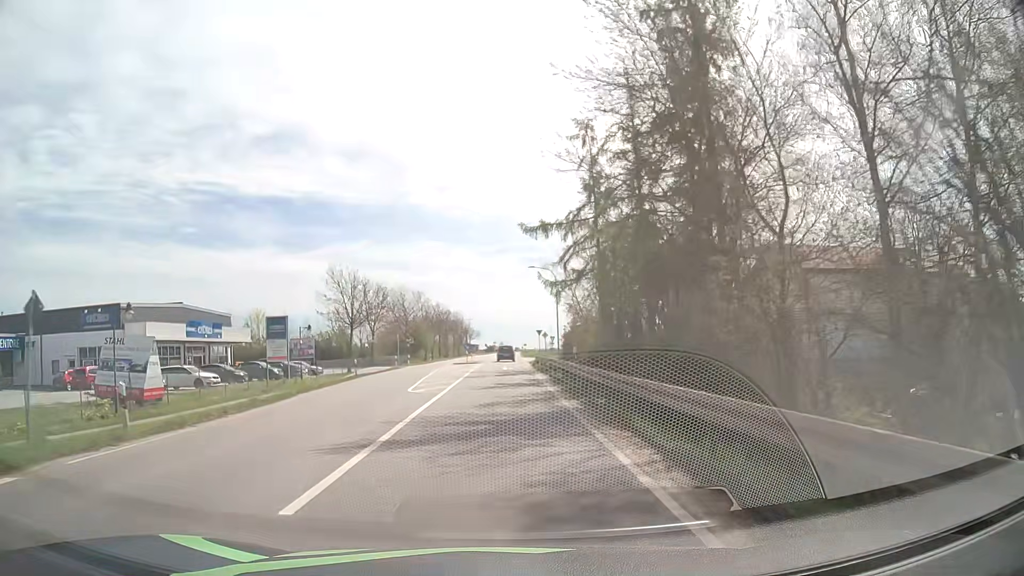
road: primary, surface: asphalt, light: Day
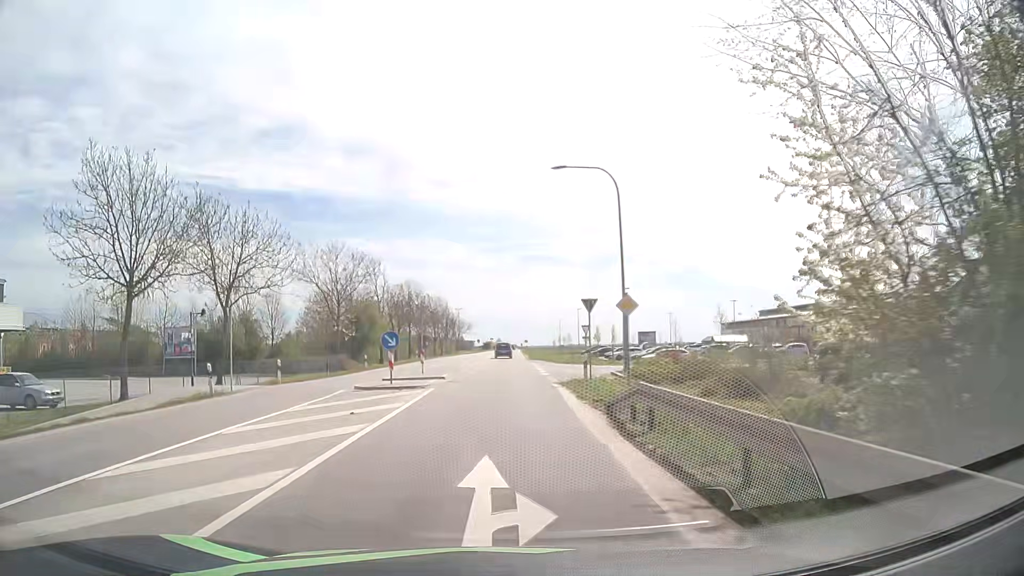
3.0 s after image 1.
(0.0, +38.0) m; 0°
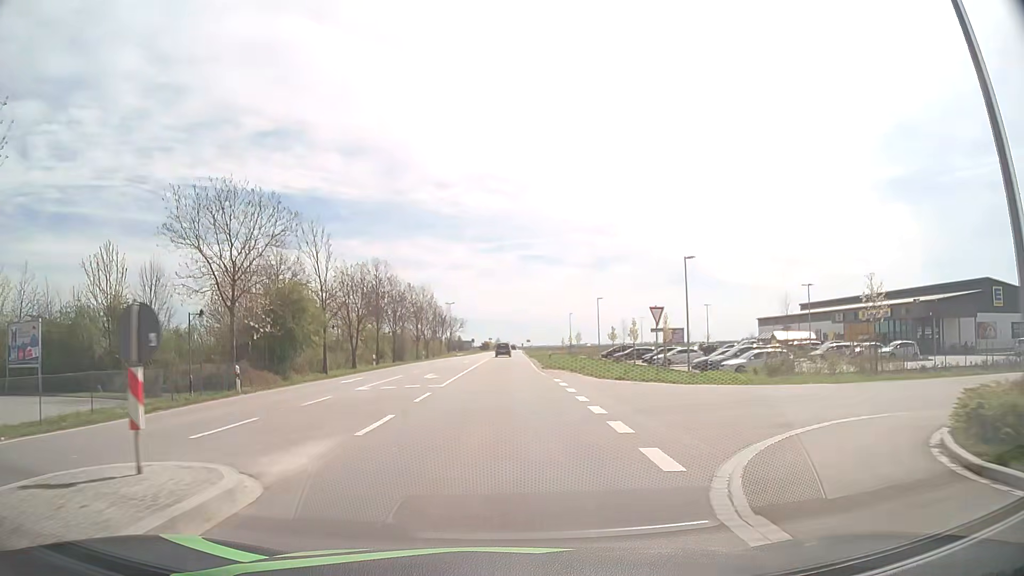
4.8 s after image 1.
(+0.1, +23.1) m; 0°
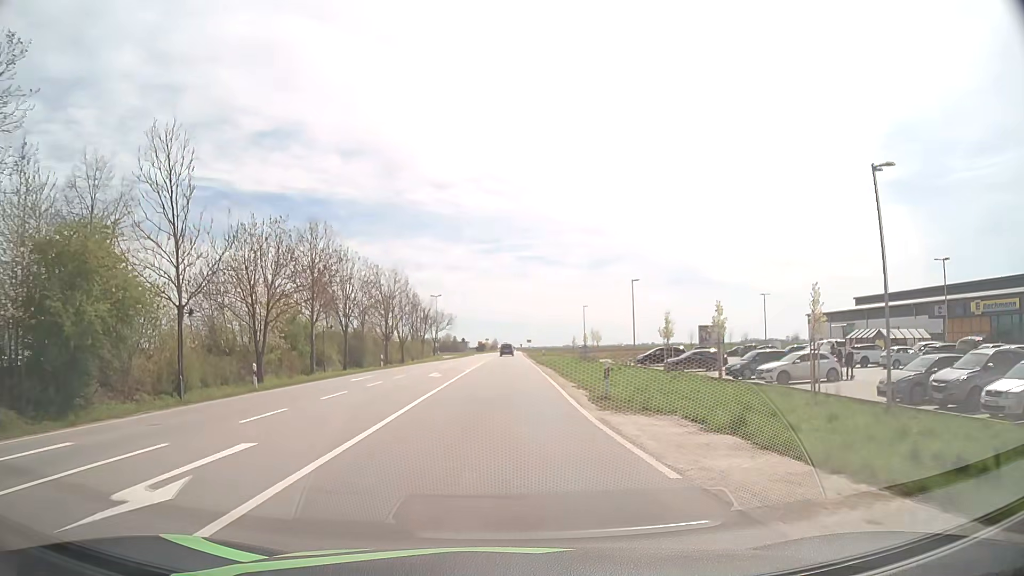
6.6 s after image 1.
(+0.1, +23.6) m; 0°
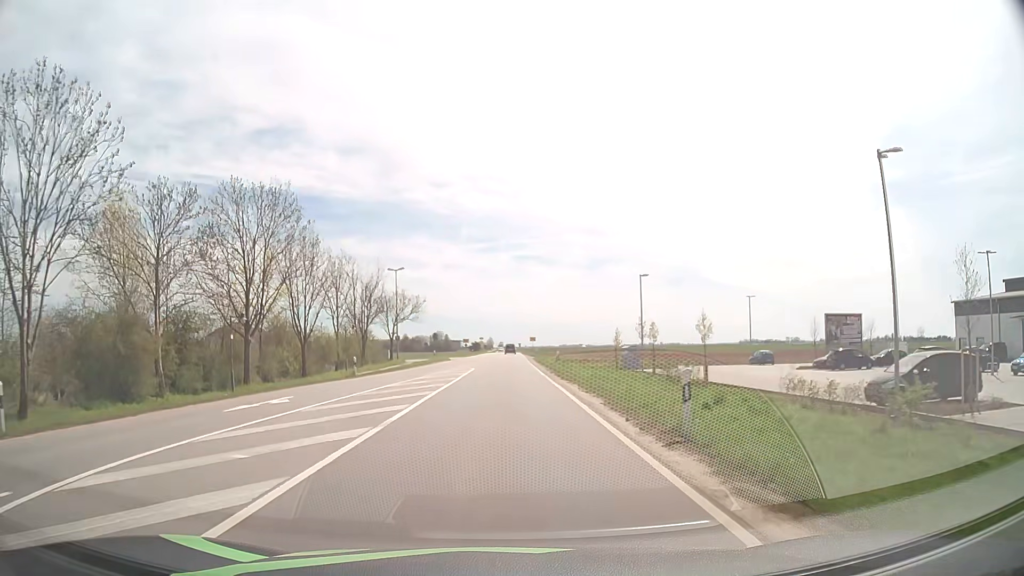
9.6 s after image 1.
(+0.1, +40.3) m; 0°
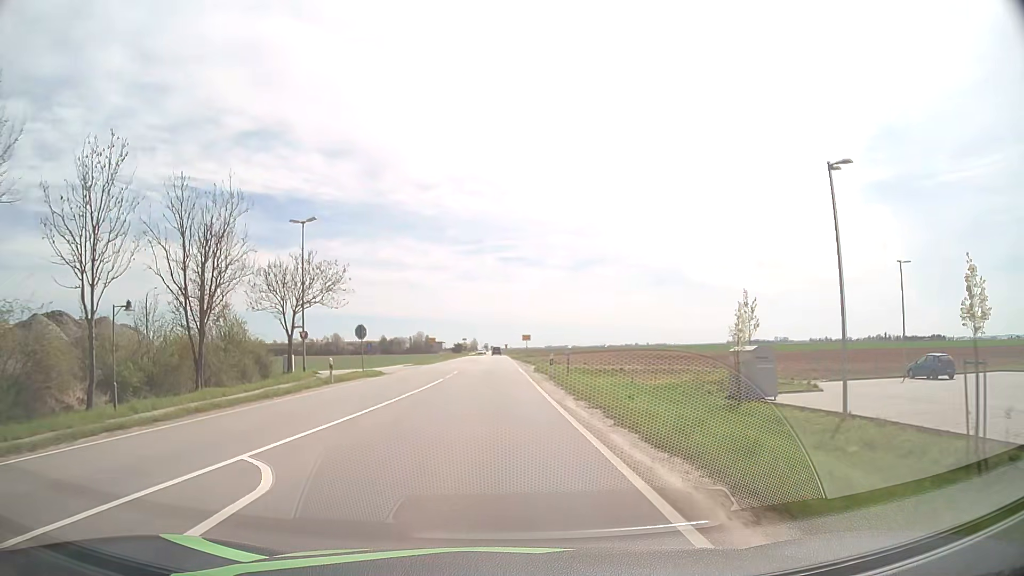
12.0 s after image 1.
(+0.3, +32.4) m; +1°
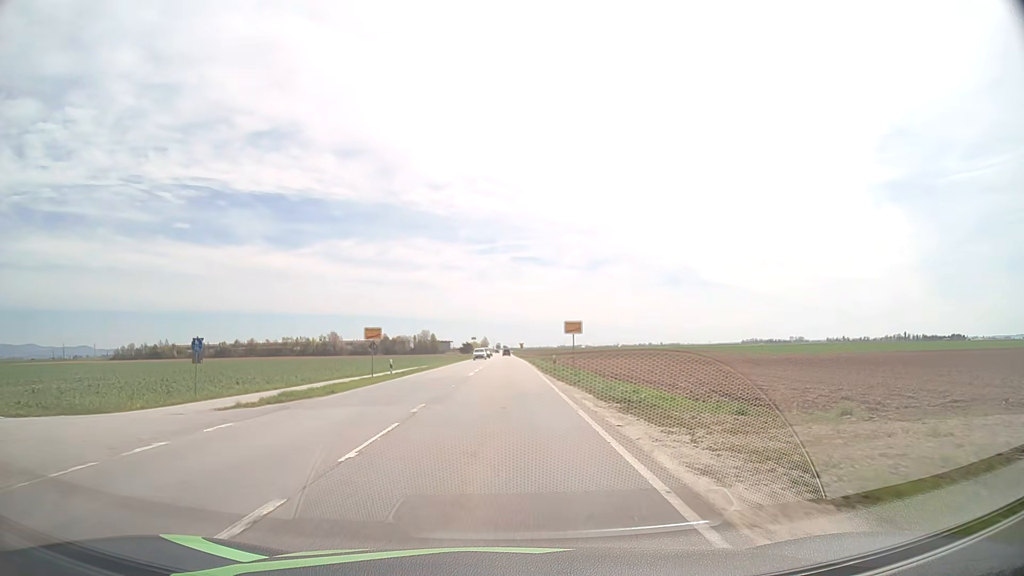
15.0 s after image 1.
(-0.5, +40.9) m; -1°
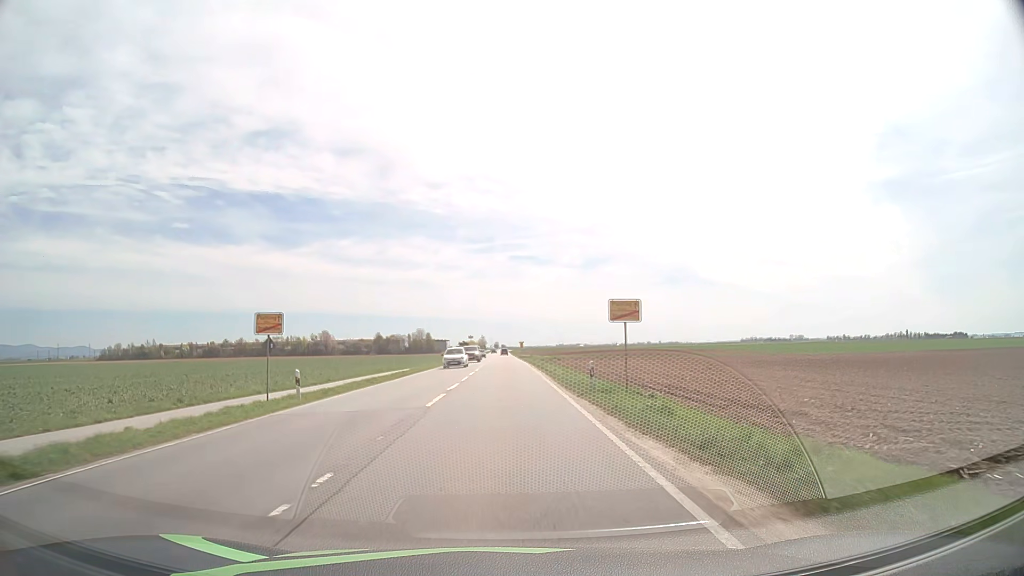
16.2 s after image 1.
(0.0, +16.4) m; 0°
(0, +10) (0, +20) (0, +30) (0, +40) (0, +50) (0, +60) (0, +70) (0, +80) (0, +90) (0, +100) m
